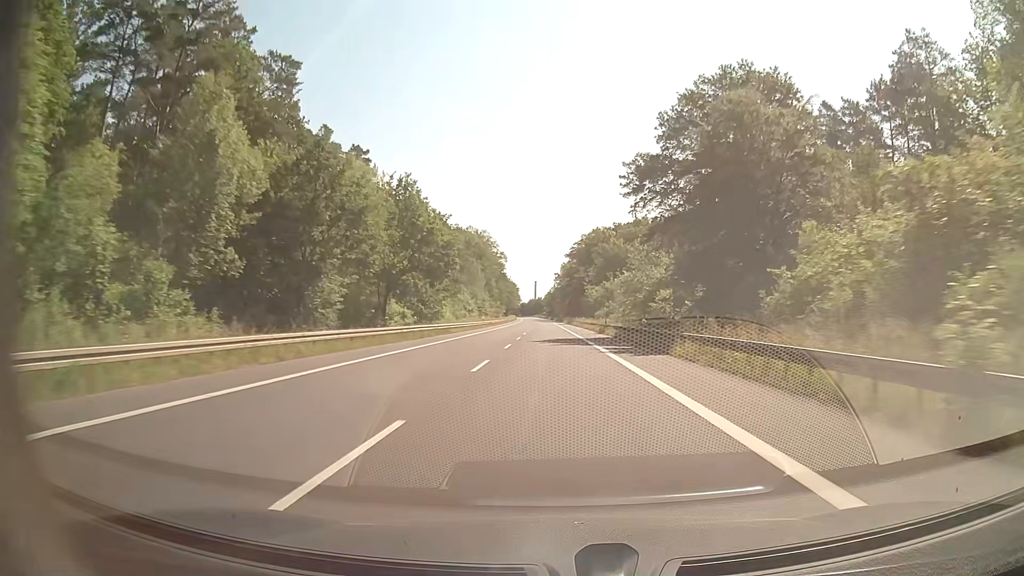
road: secondary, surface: asphalt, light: Day
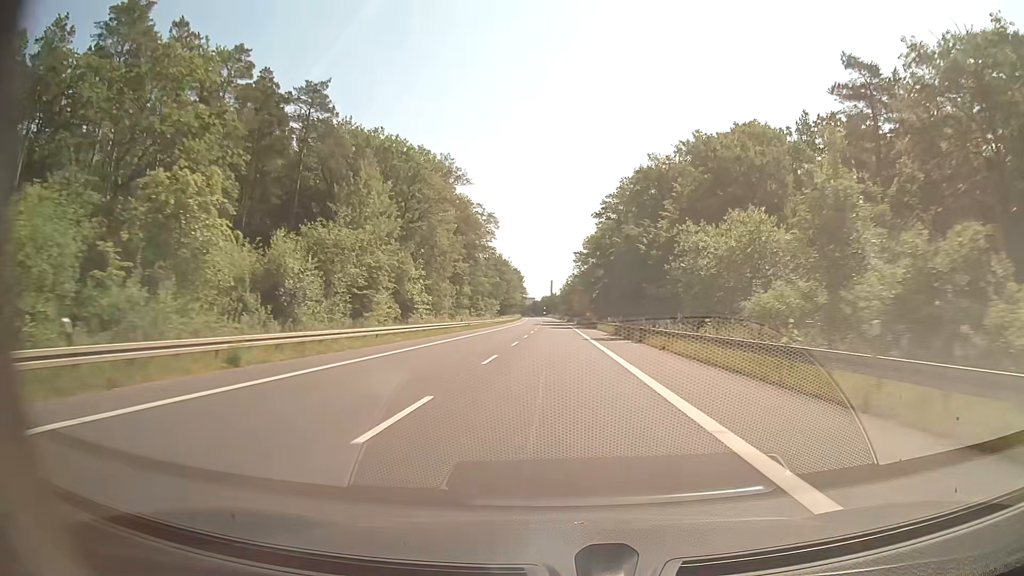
(-1.2, +81.4) m; -2°
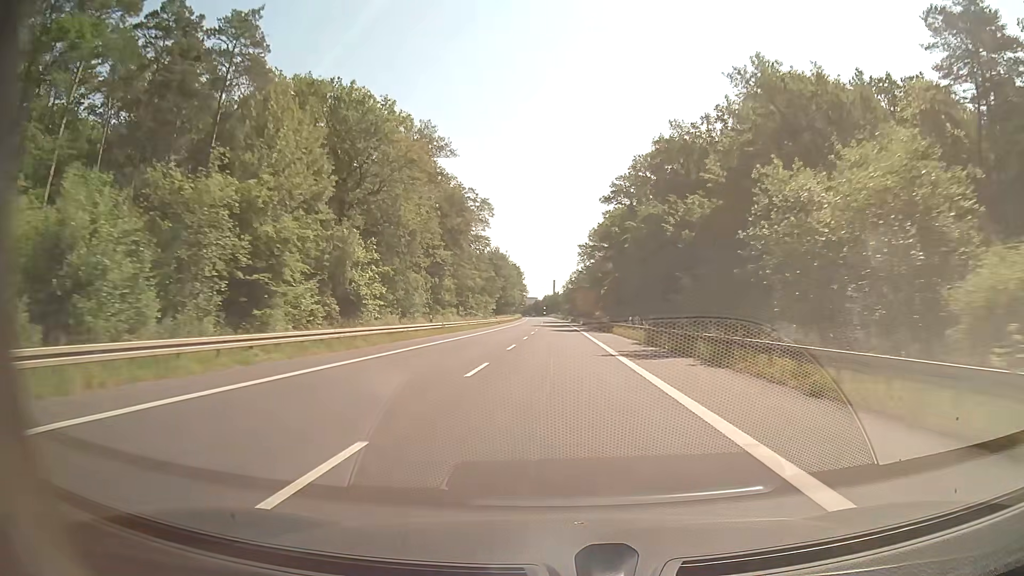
(0.0, +16.2) m; 0°
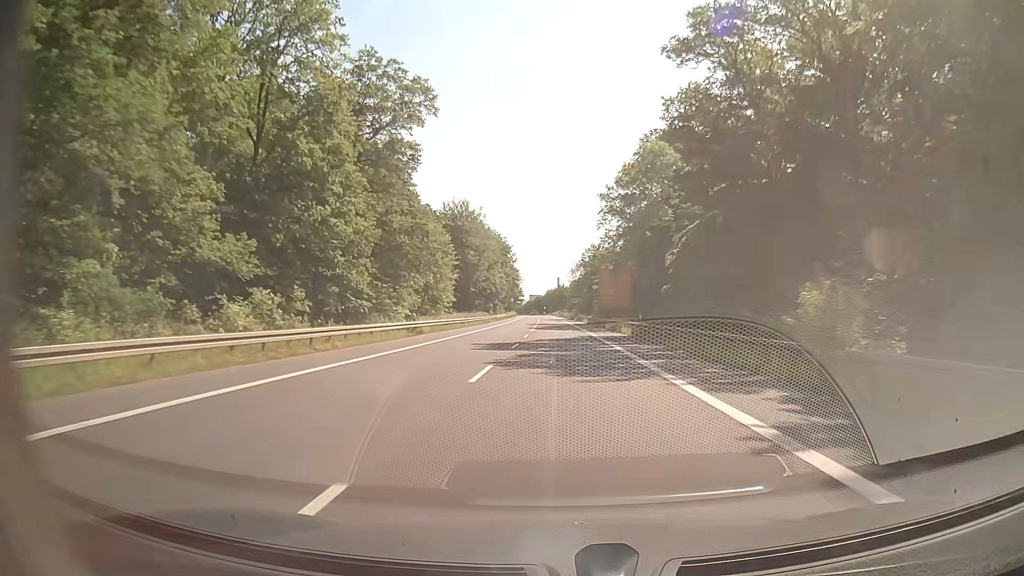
(-0.3, +61.4) m; 0°
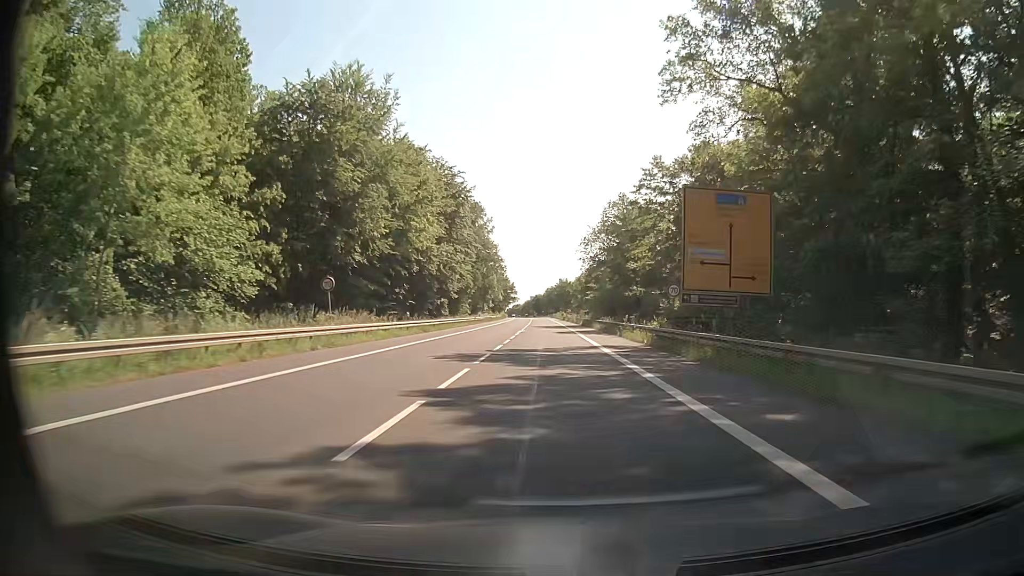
(-0.2, +54.8) m; -1°
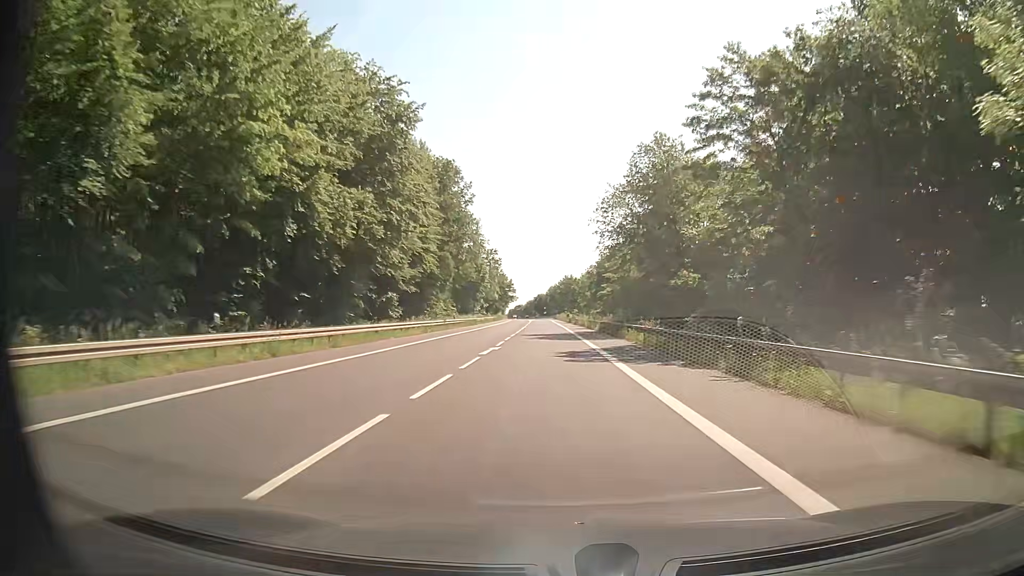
(+0.1, +24.9) m; 0°
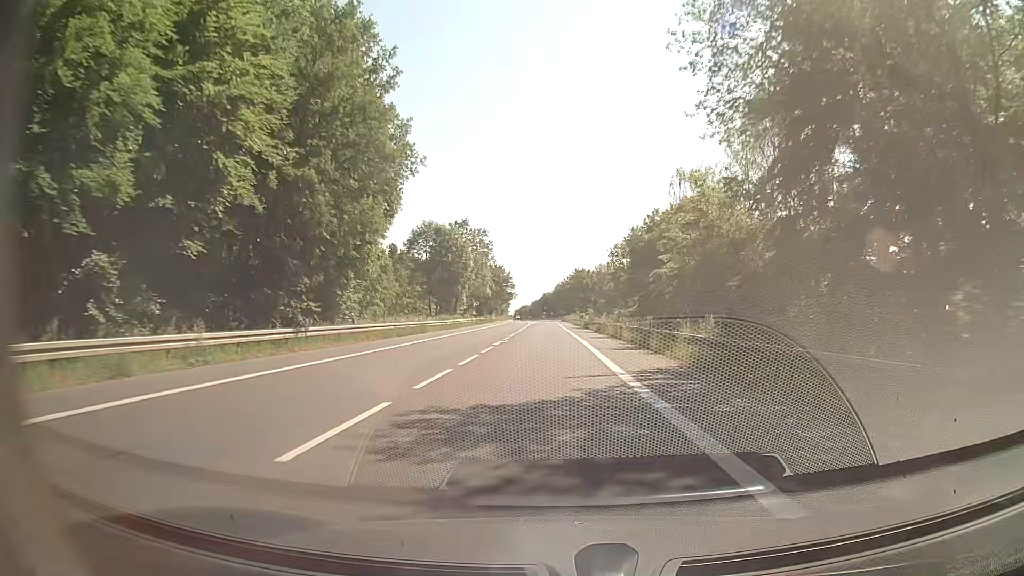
(-0.3, +34.3) m; -1°
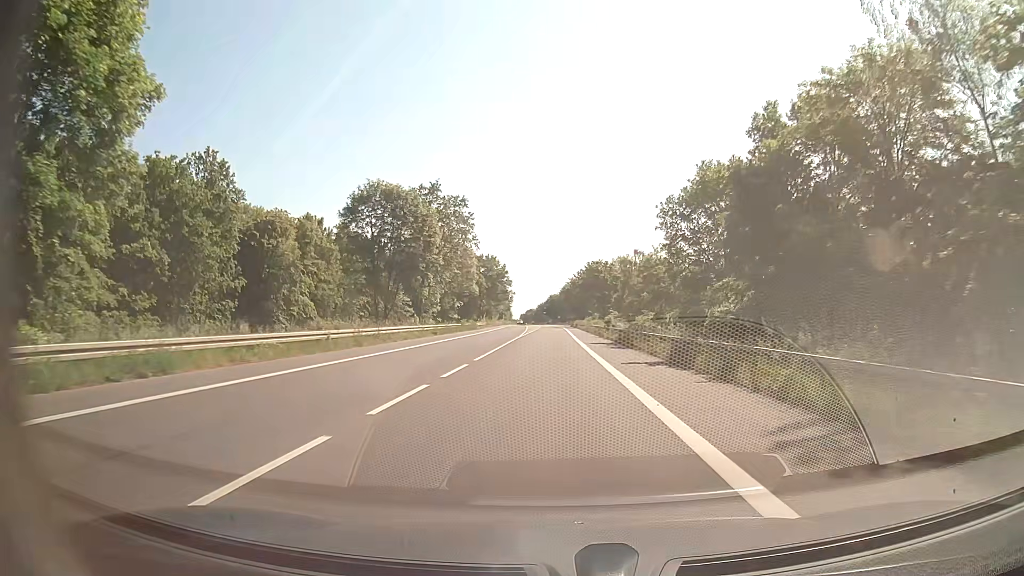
(-0.2, +32.5) m; 0°
(0, +10) (0, +20) (0, +30) (0, +40) (-1, +50) (-1, +60) (-1, +70) (-1, +80) (-1, +90) (-1, +100) m
